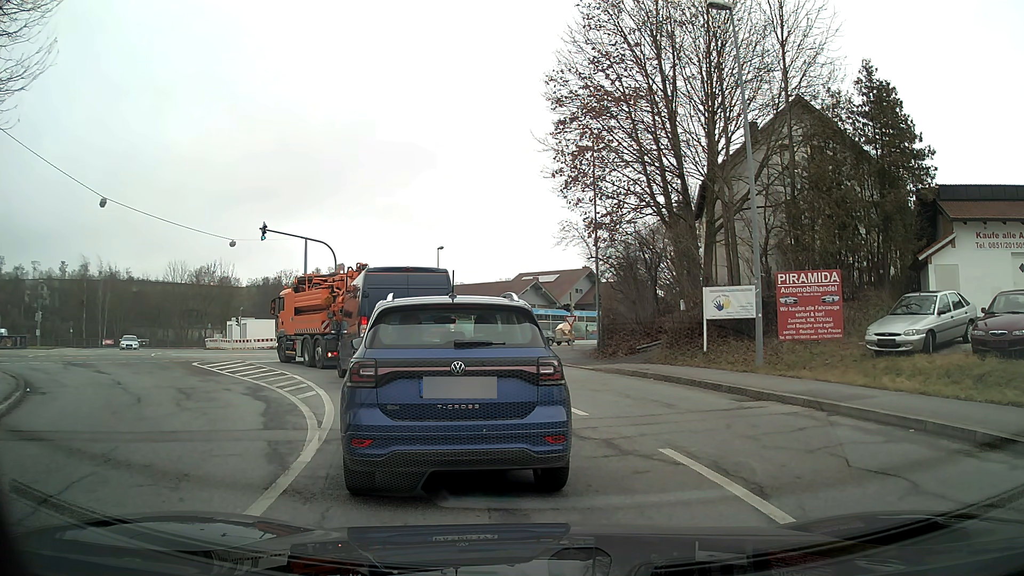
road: tertiary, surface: asphalt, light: Day
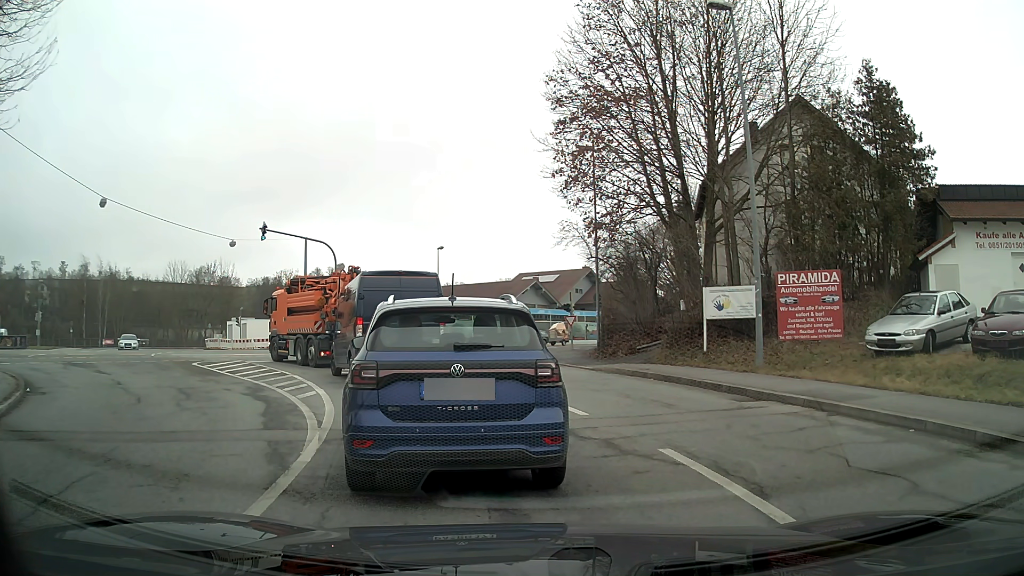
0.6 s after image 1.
(0.0, 0.0) m; 0°
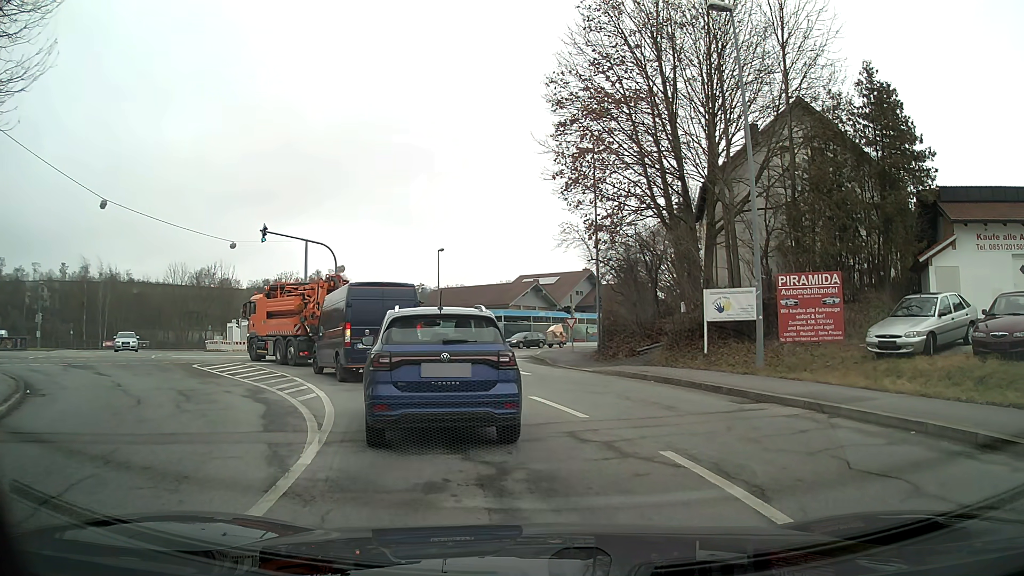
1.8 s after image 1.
(0.0, 0.0) m; 0°
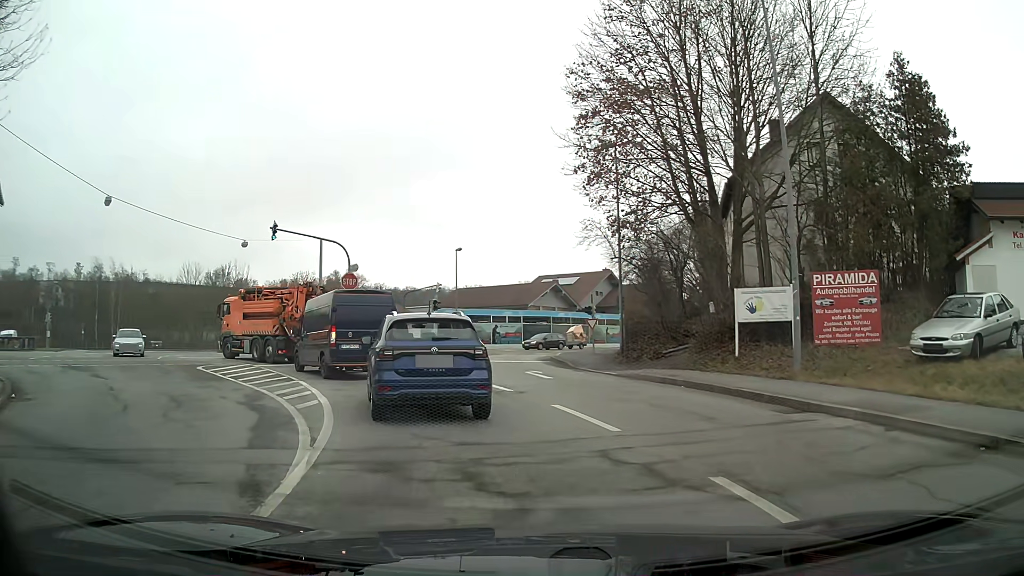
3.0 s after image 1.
(0.0, +1.3) m; -4°
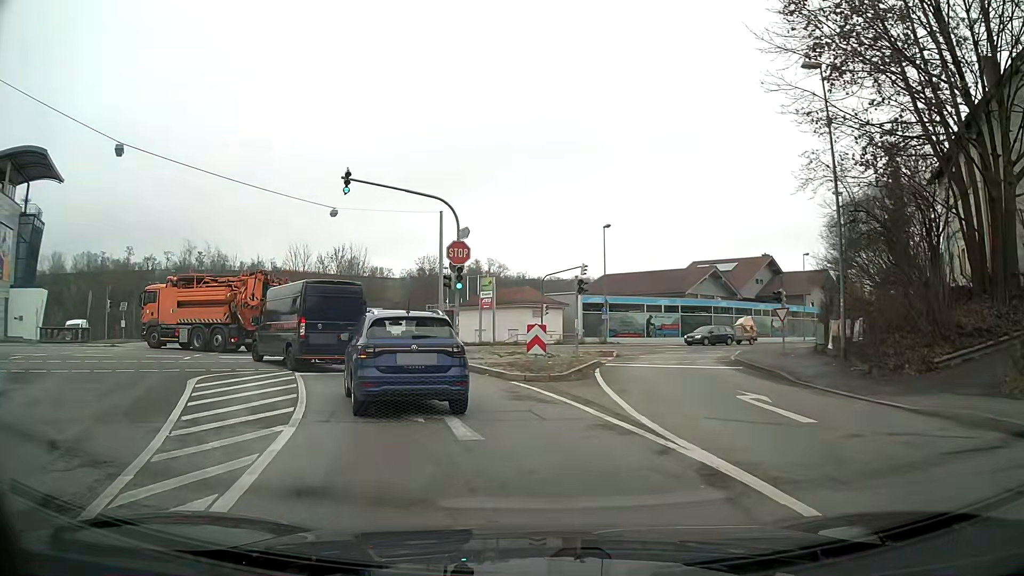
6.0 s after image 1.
(-1.1, +10.1) m; -13°
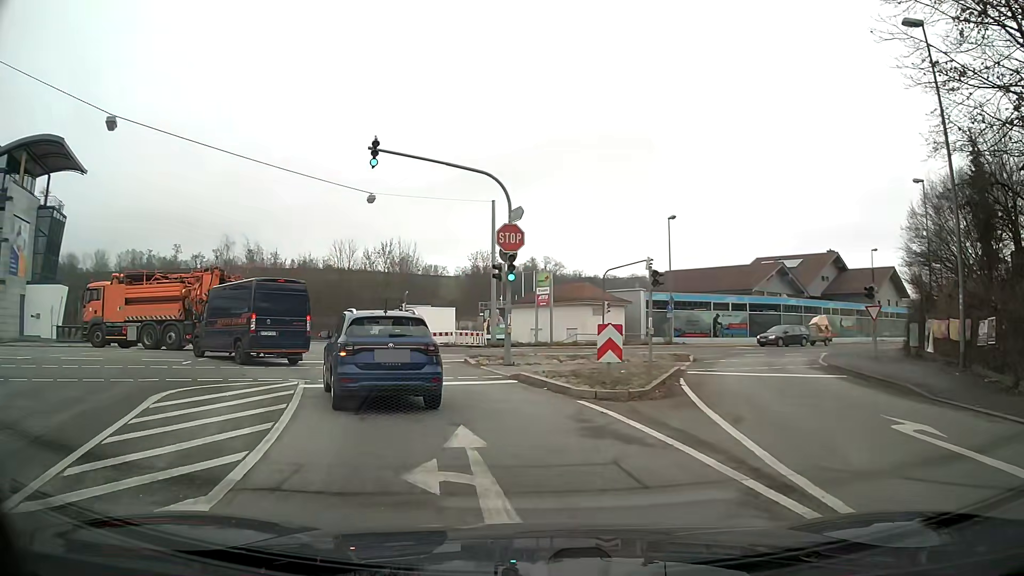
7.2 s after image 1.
(-0.2, +4.1) m; -5°
